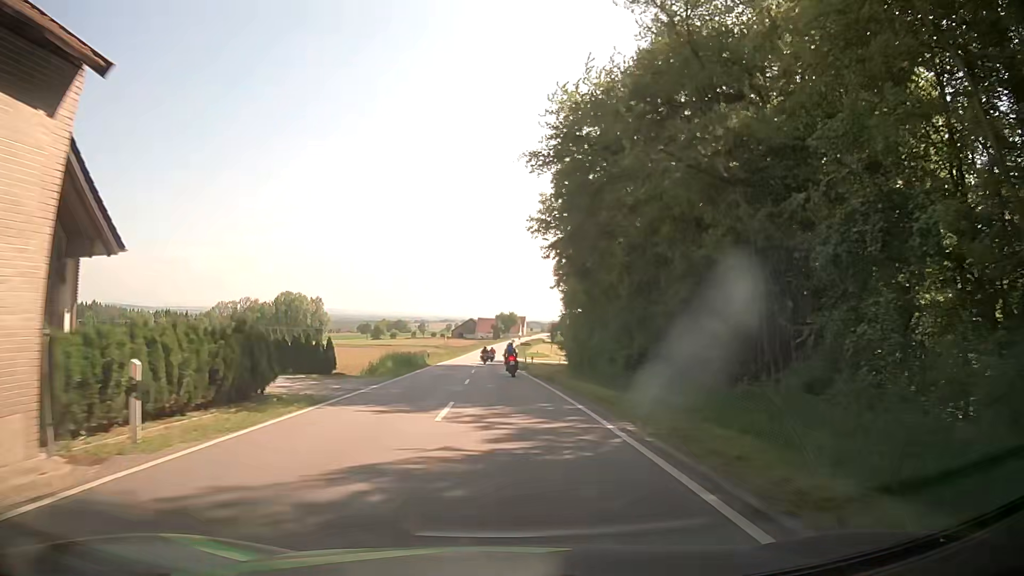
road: secondary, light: Day
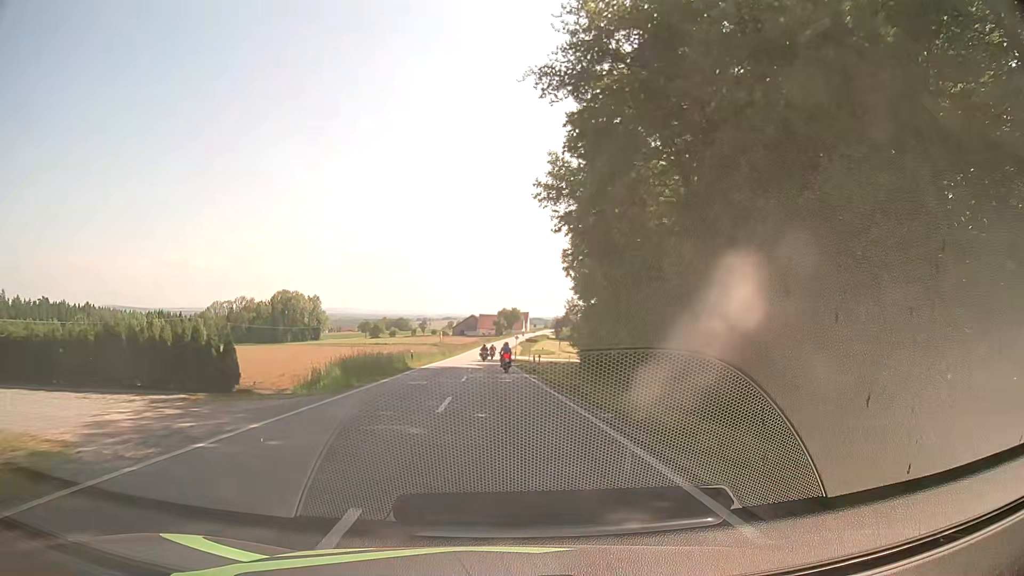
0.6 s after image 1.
(0.0, +10.5) m; 0°
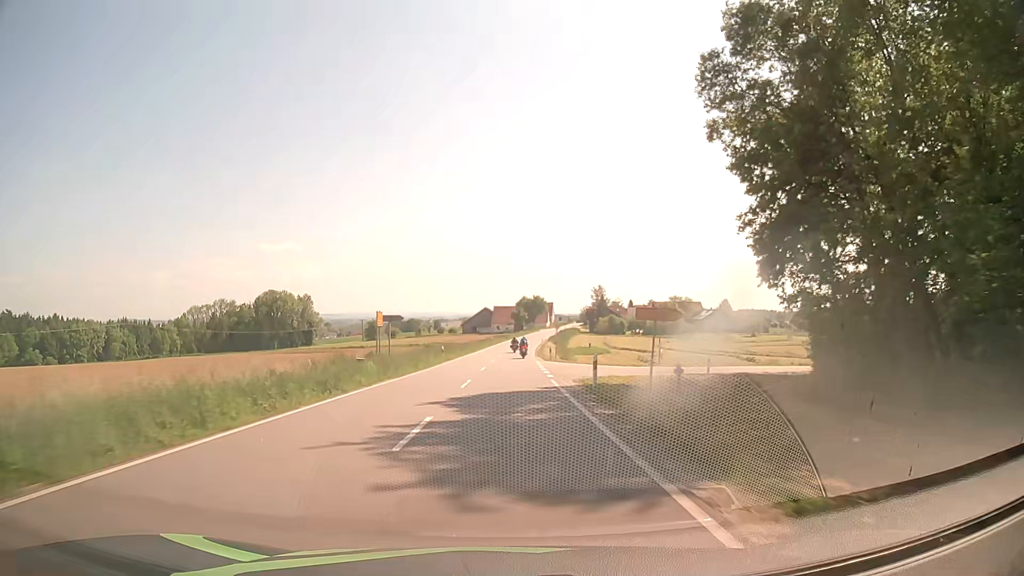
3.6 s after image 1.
(-1.0, +53.0) m; -2°
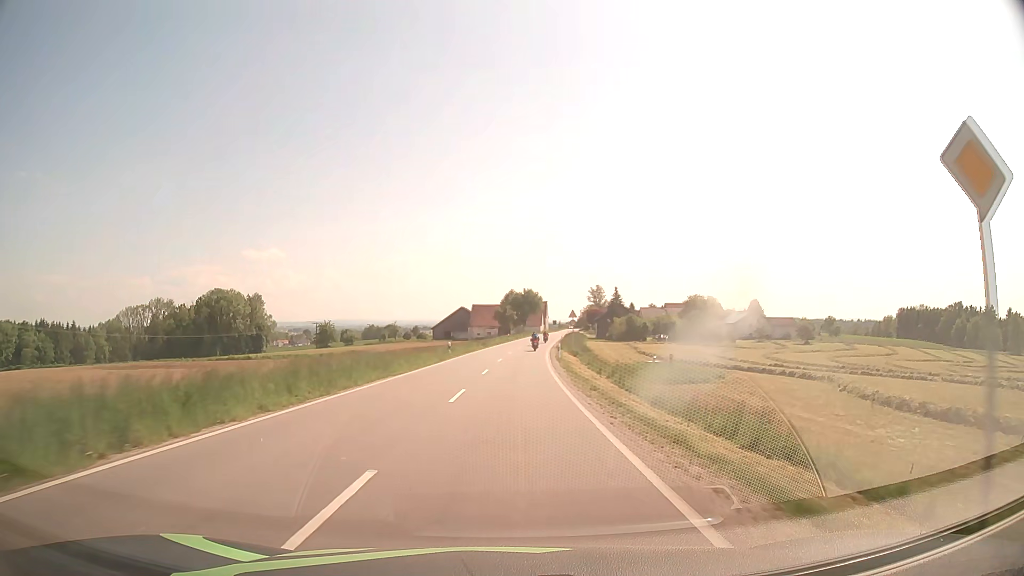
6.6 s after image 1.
(+0.7, +53.3) m; +1°
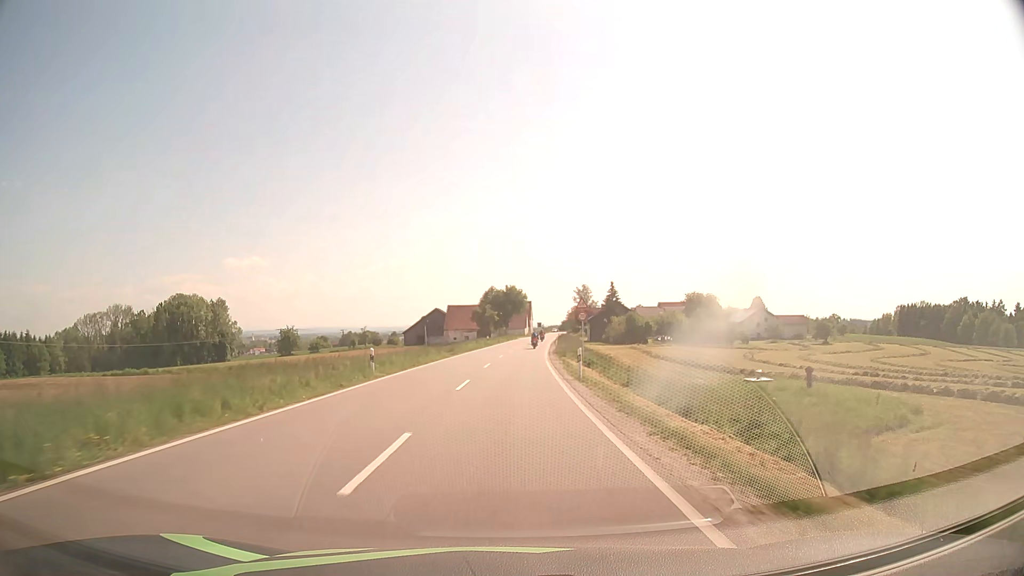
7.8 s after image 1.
(+0.2, +21.2) m; +1°
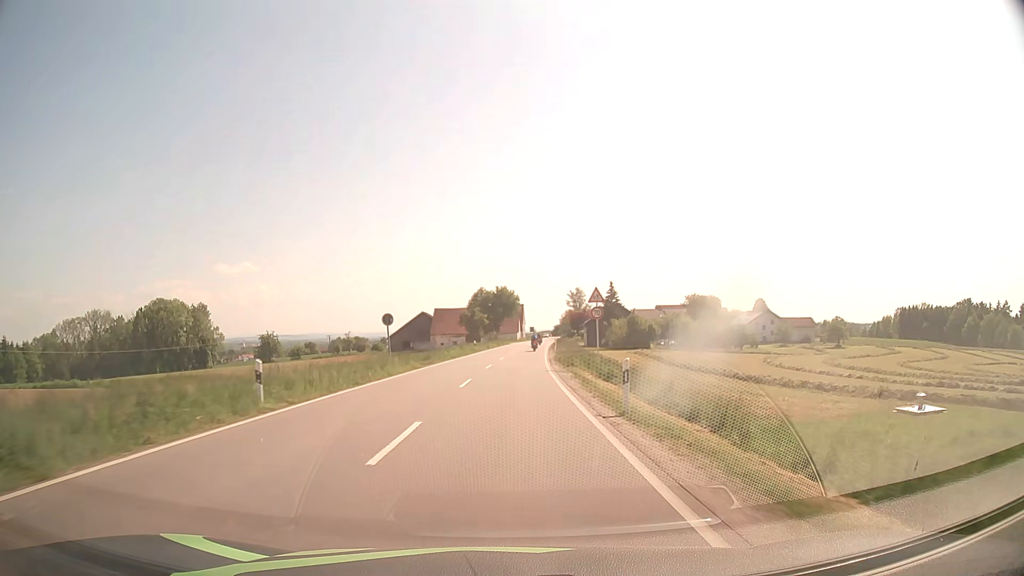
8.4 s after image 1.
(+0.1, +10.5) m; +1°
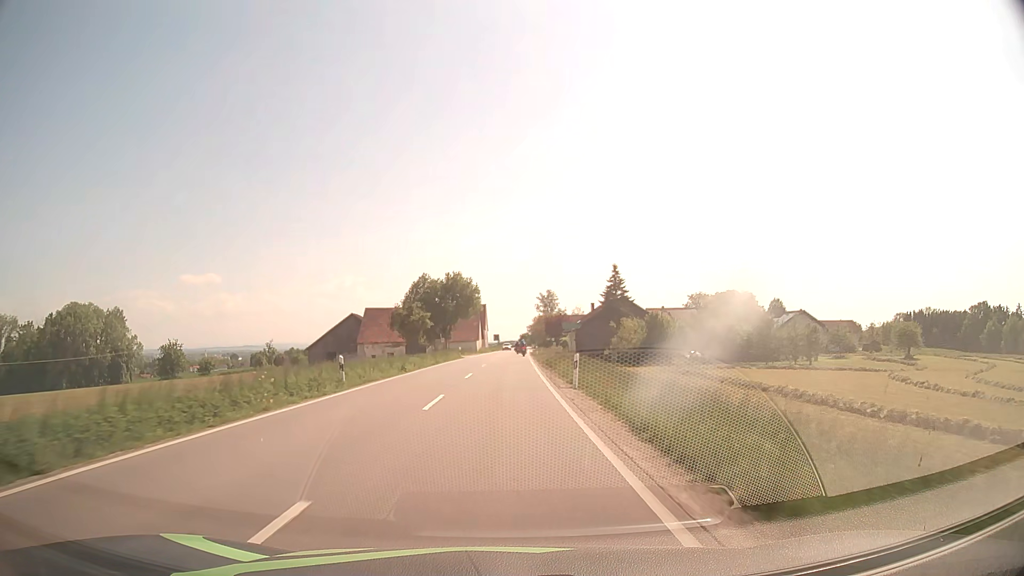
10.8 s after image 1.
(+1.1, +41.4) m; +3°
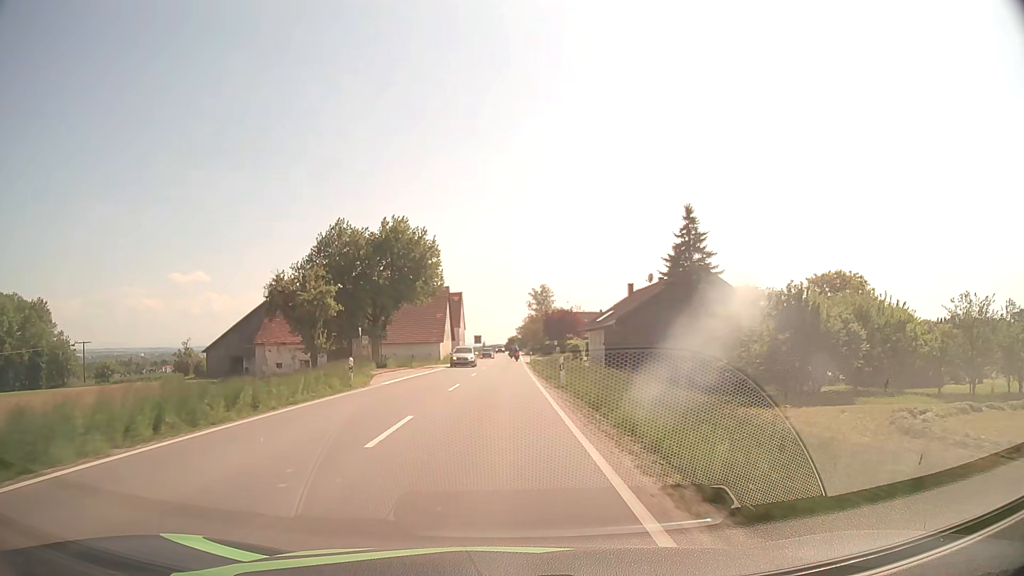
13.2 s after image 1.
(+0.5, +40.7) m; +1°
(0, +10) (0, +20) (0, +30) (0, +40) (0, +50) (0, +60) (0, +70) (0, +80) (0, +90) (+1, +100) m
